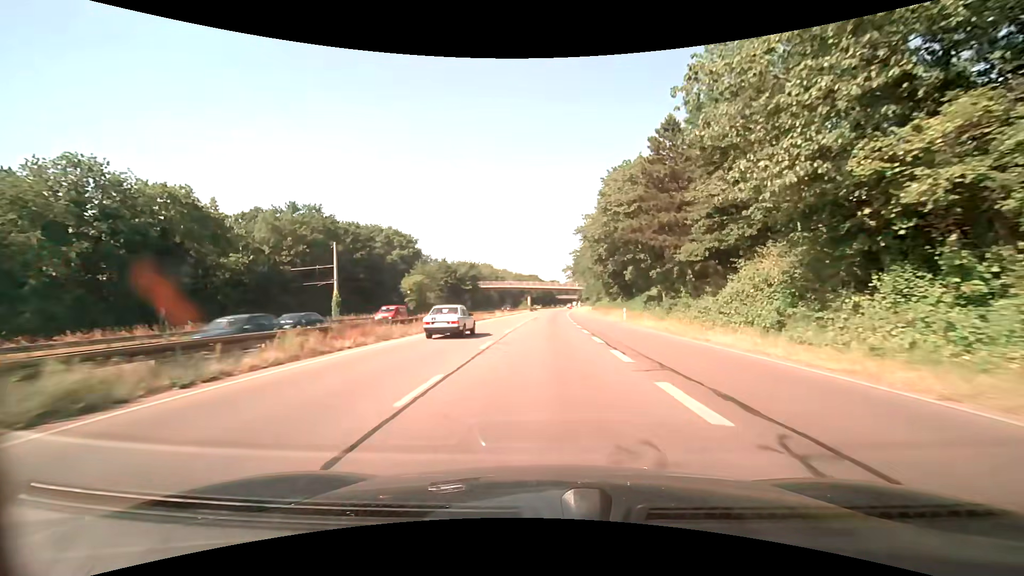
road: trunk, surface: asphalt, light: Day
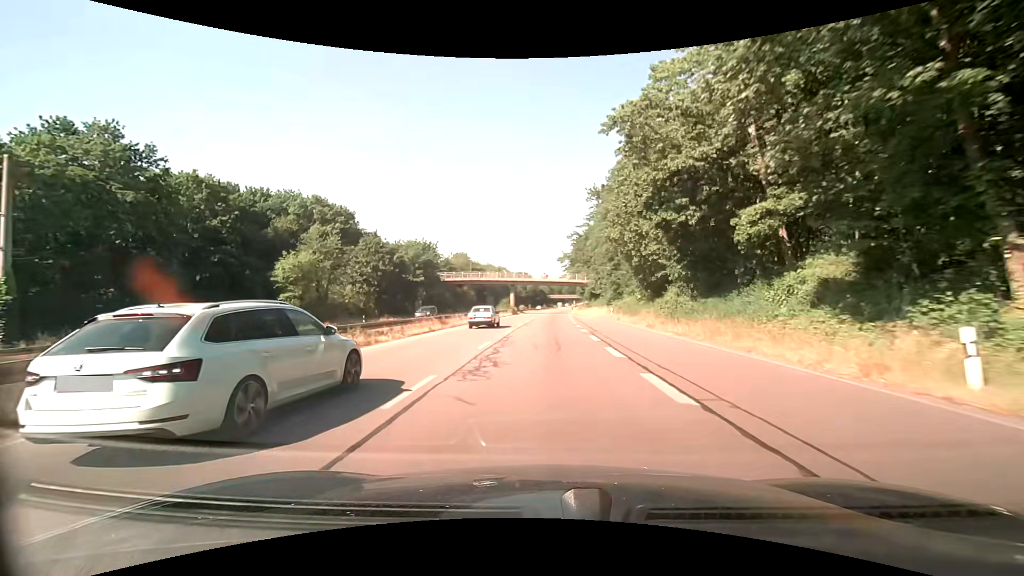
(+0.4, +35.8) m; +1°
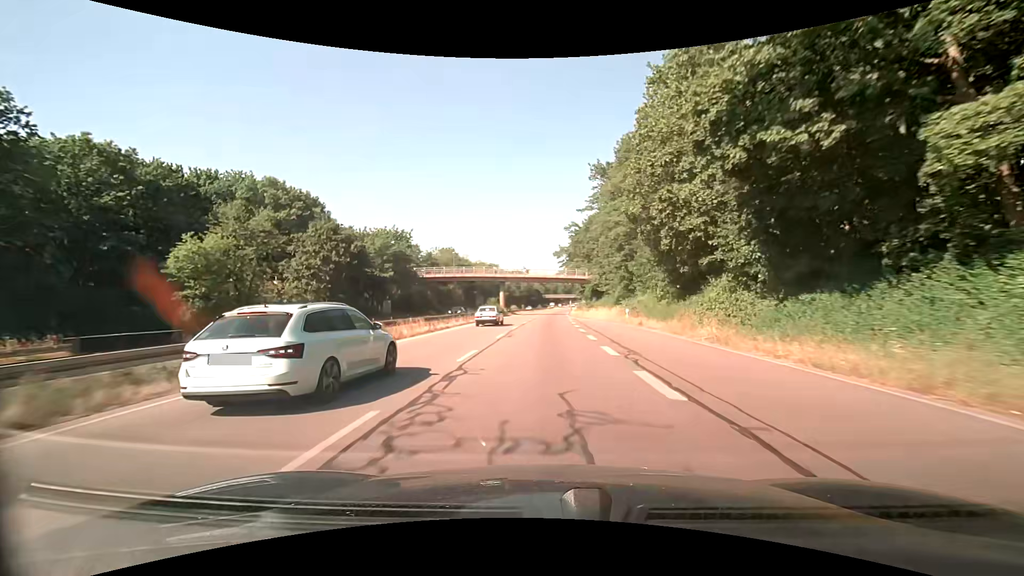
(0.0, +12.0) m; 0°
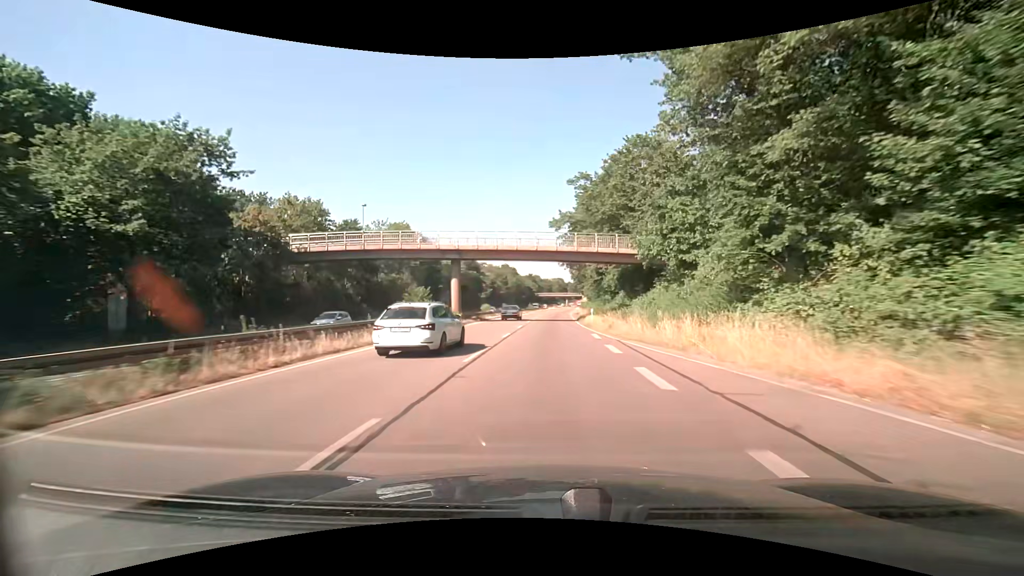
(+0.3, +36.2) m; +1°
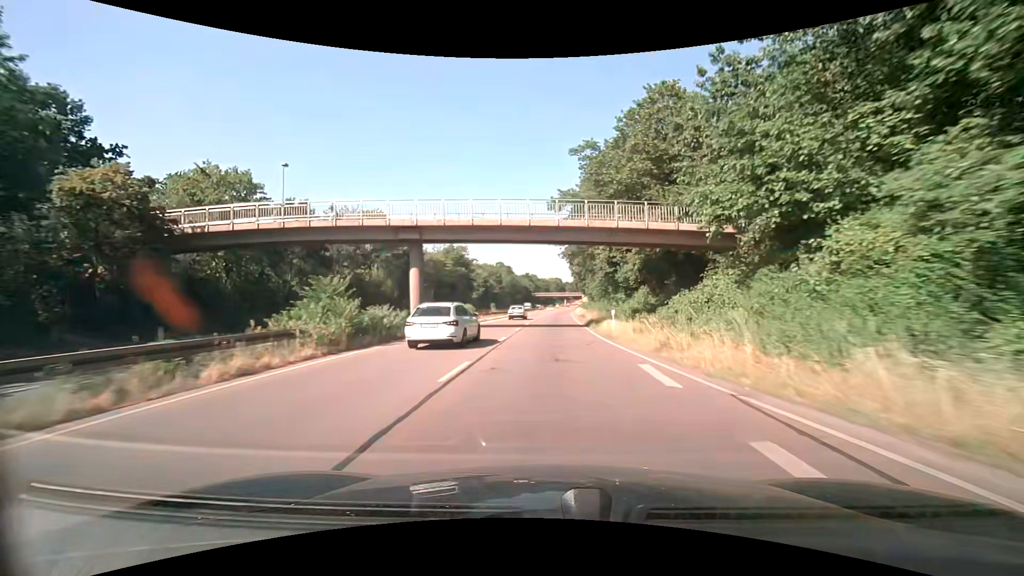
(0.0, +12.1) m; 0°
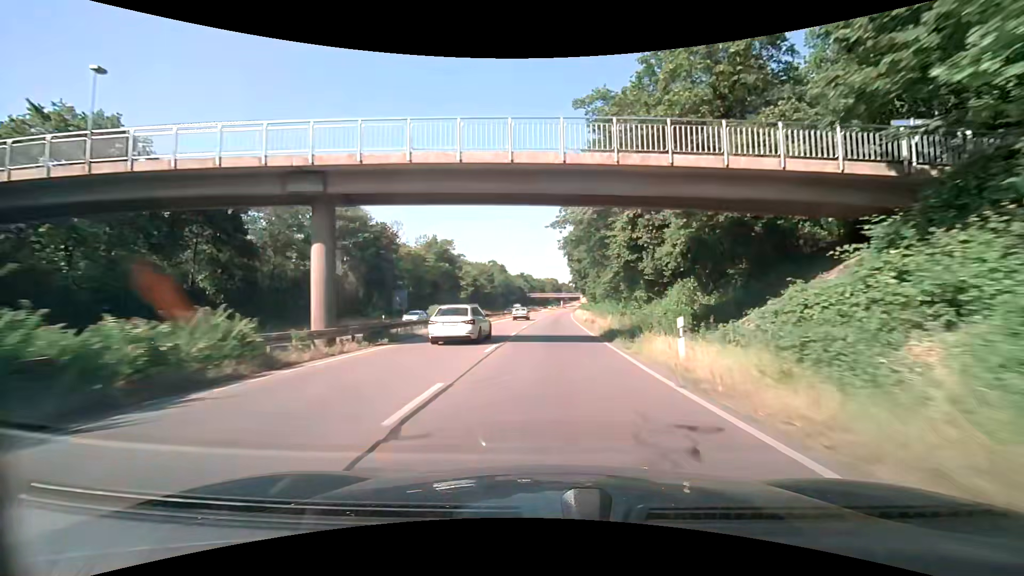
(+0.1, +12.0) m; 0°
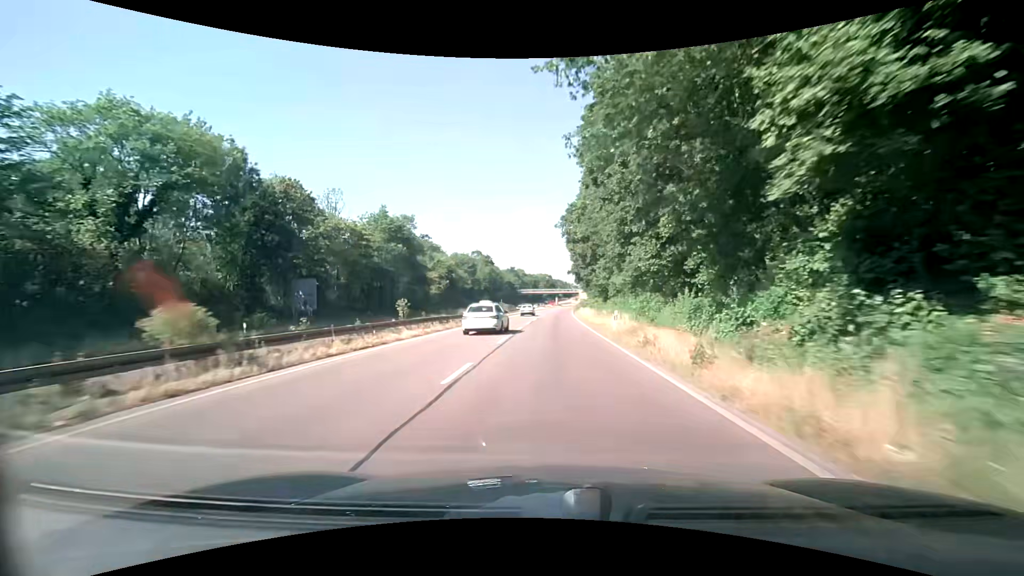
(0.0, +24.0) m; +1°
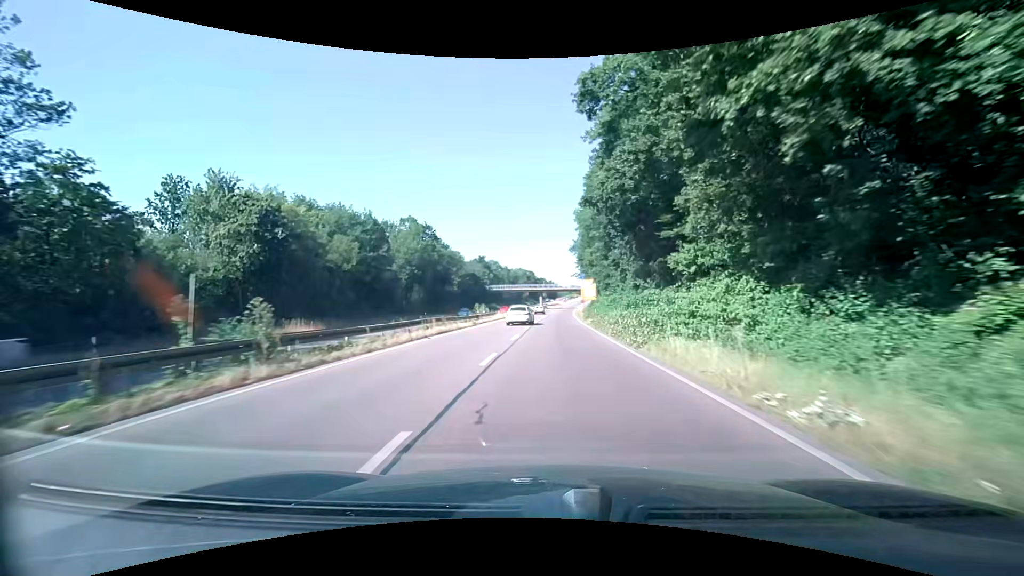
(+1.1, +59.6) m; +2°
(0, +10) (0, +20) (0, +30) (+1, +40) (+1, +50) (+1, +60) (+2, +70) (+2, +80) (+3, +90) (+4, +100) m
